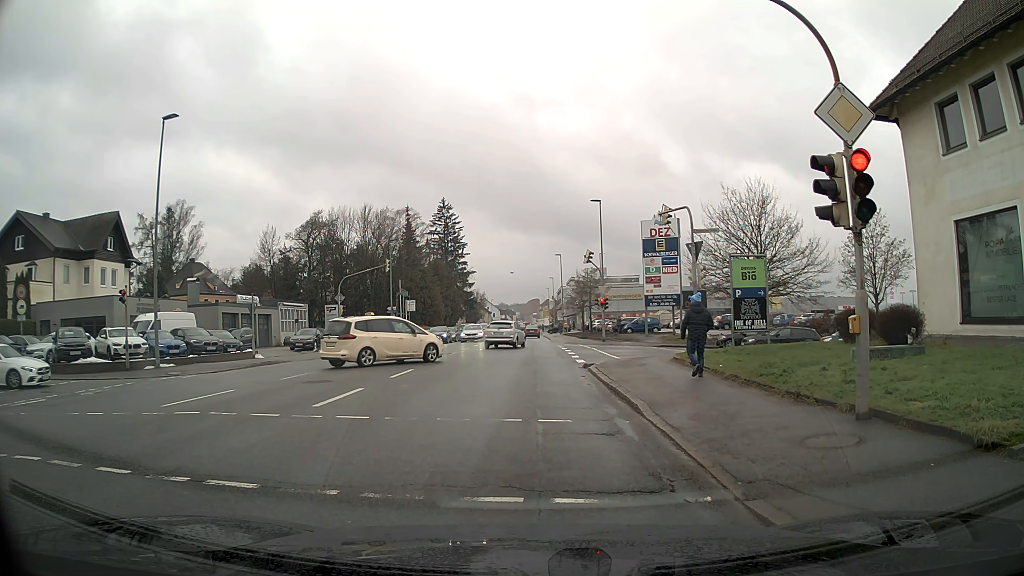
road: tertiary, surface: asphalt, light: Day
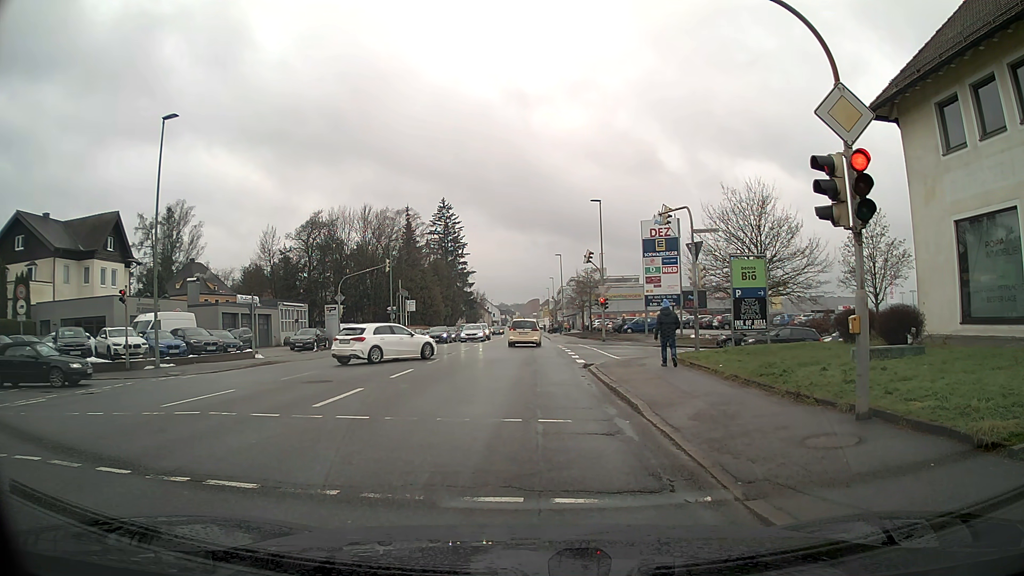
(0.0, 0.0) m; 0°
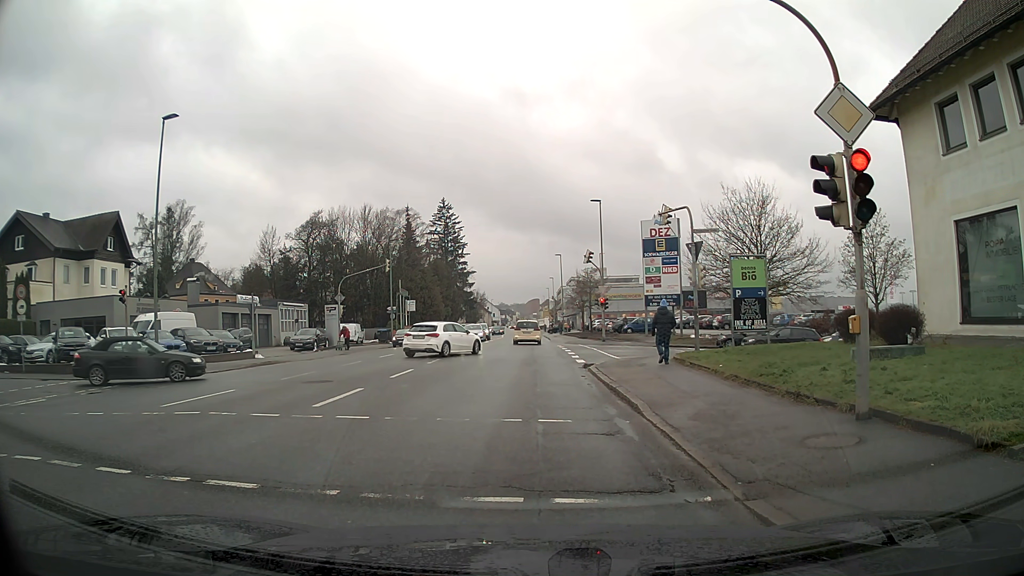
(0.0, 0.0) m; 0°
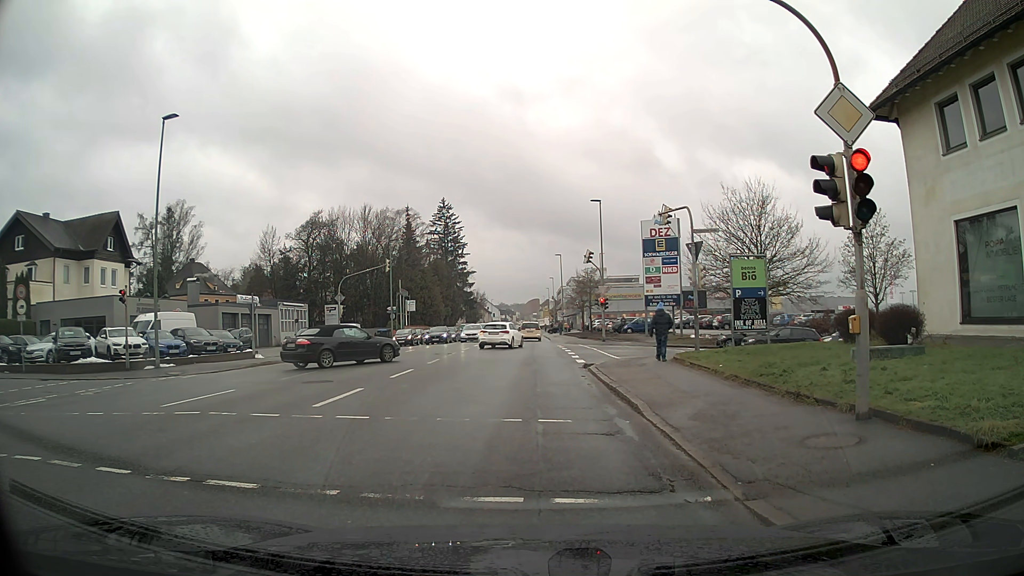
(0.0, 0.0) m; 0°
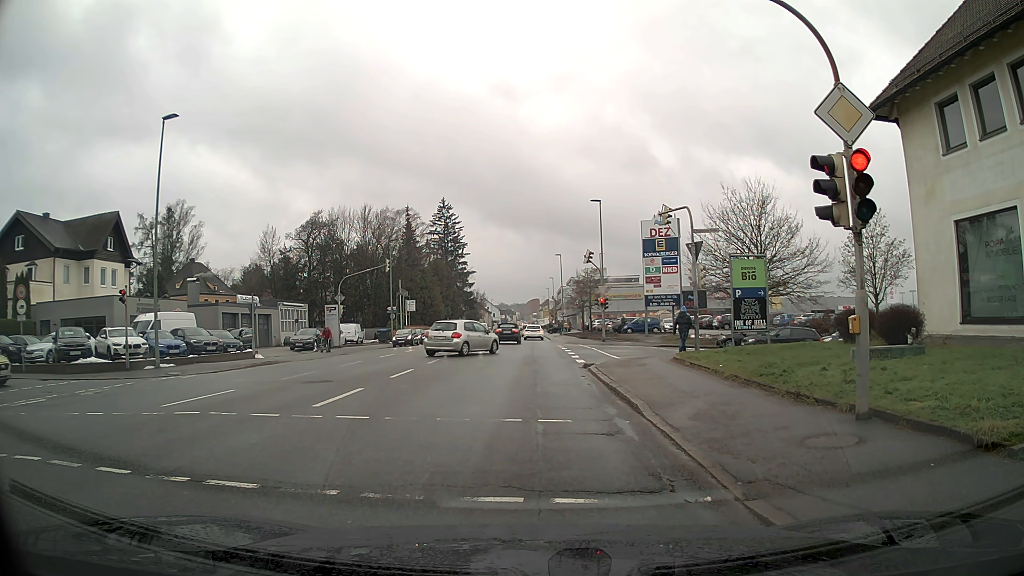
(0.0, 0.0) m; 0°
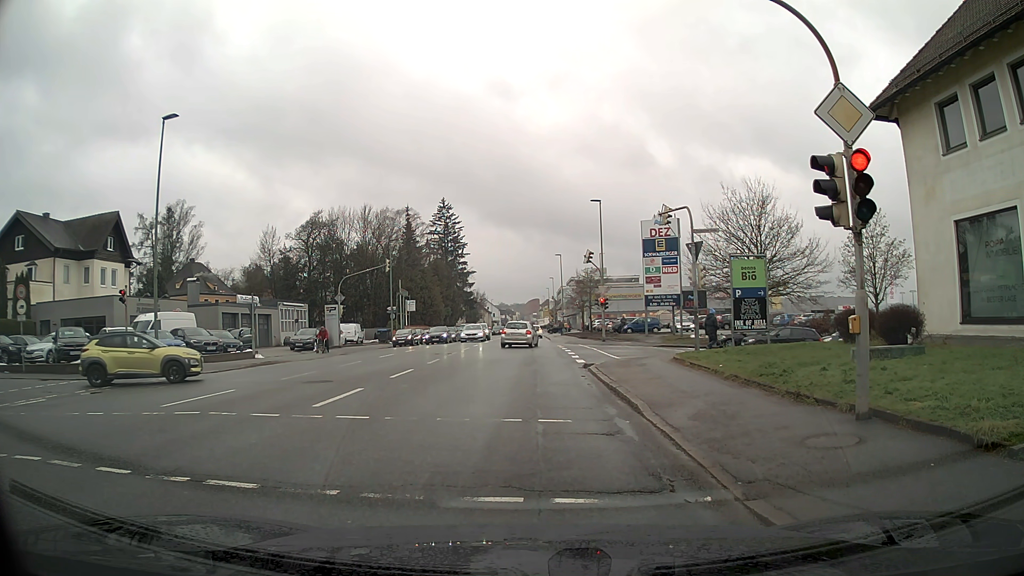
(0.0, 0.0) m; 0°
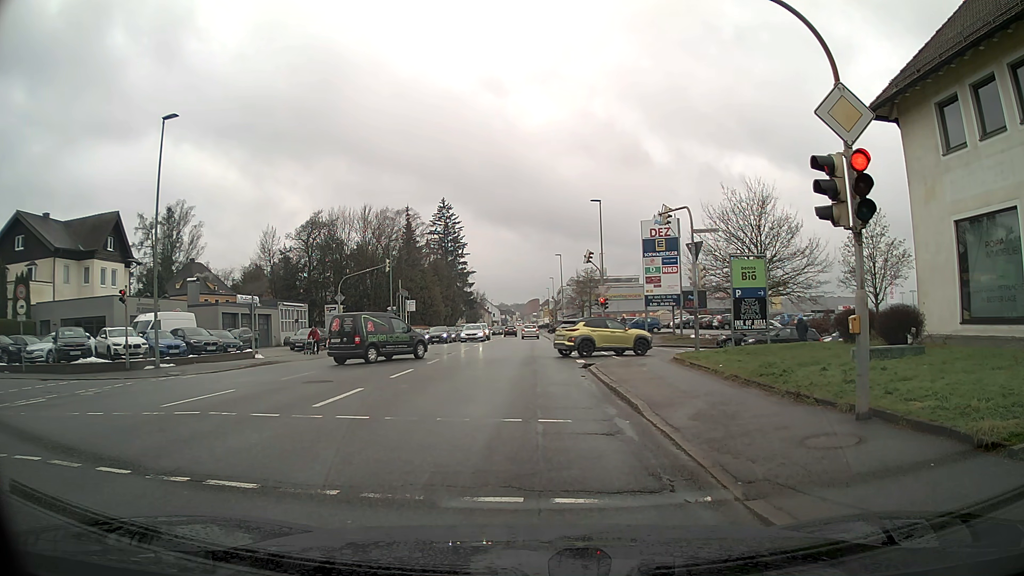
(0.0, 0.0) m; 0°
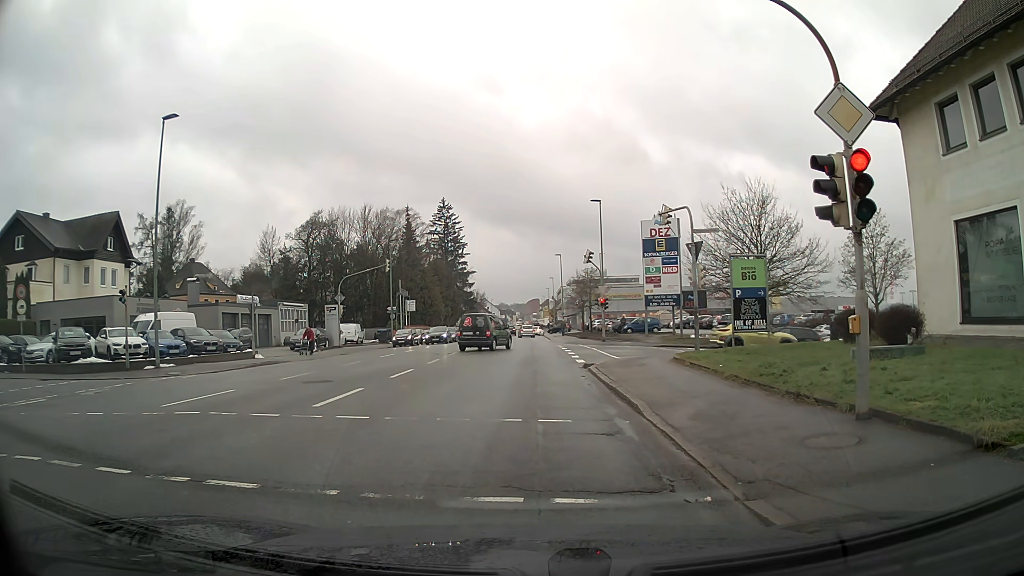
(0.0, 0.0) m; 0°
(0, +10) (0, +20) (+4, +29) (+13, +31) (+23, +31) (+33, +32) (+43, +33) (+53, +35) (+62, +38) (+69, +46) m
